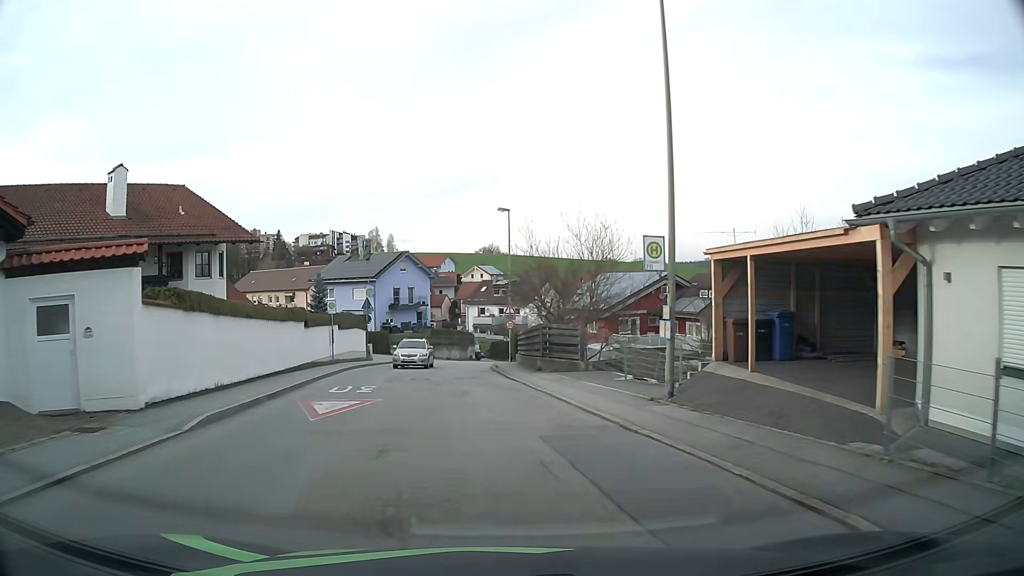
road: residential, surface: asphalt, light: Day
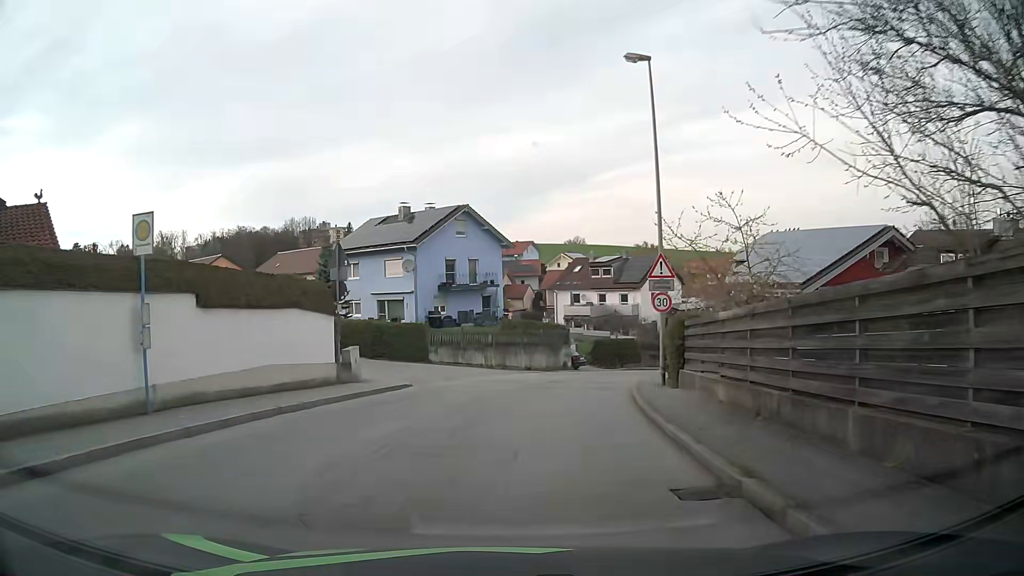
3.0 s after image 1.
(-1.7, +24.2) m; -7°
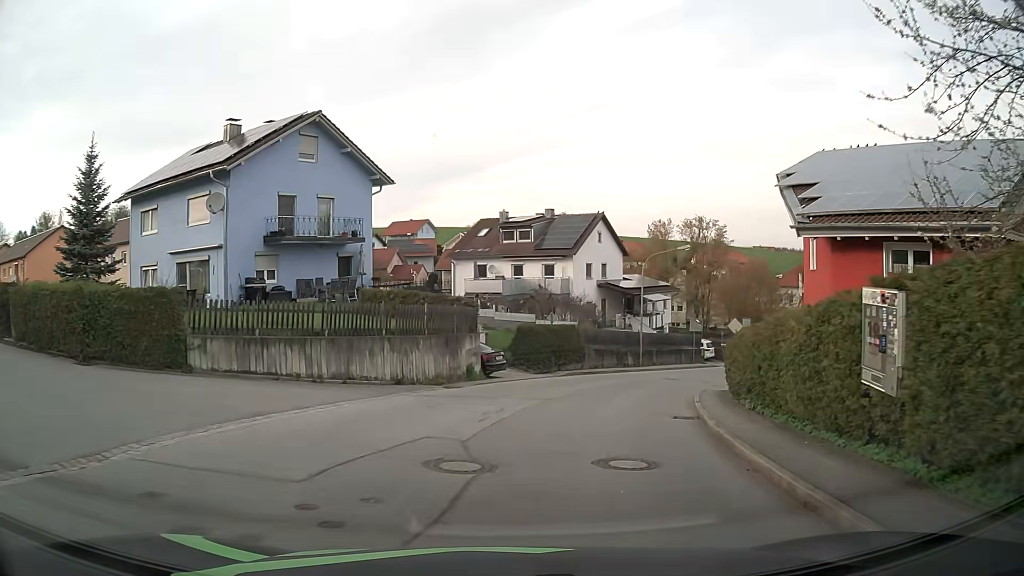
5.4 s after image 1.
(+0.7, +18.4) m; +8°
